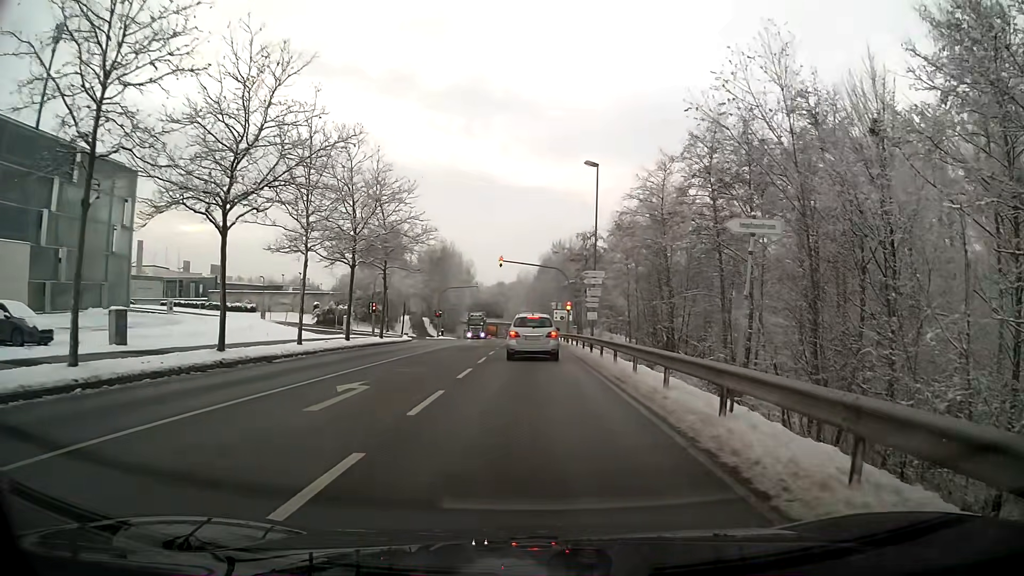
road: secondary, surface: asphalt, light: Day
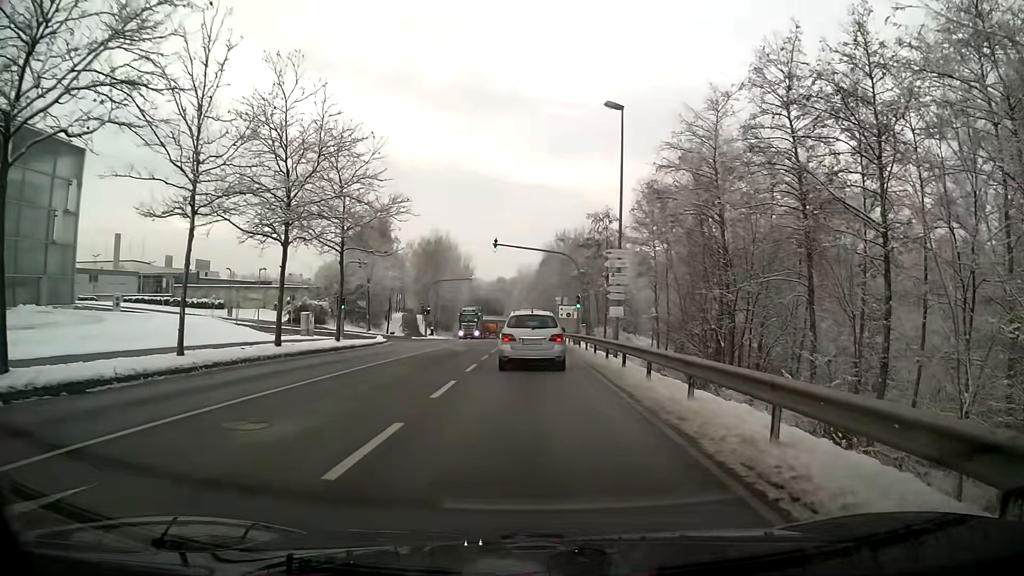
(0.0, +9.9) m; 0°
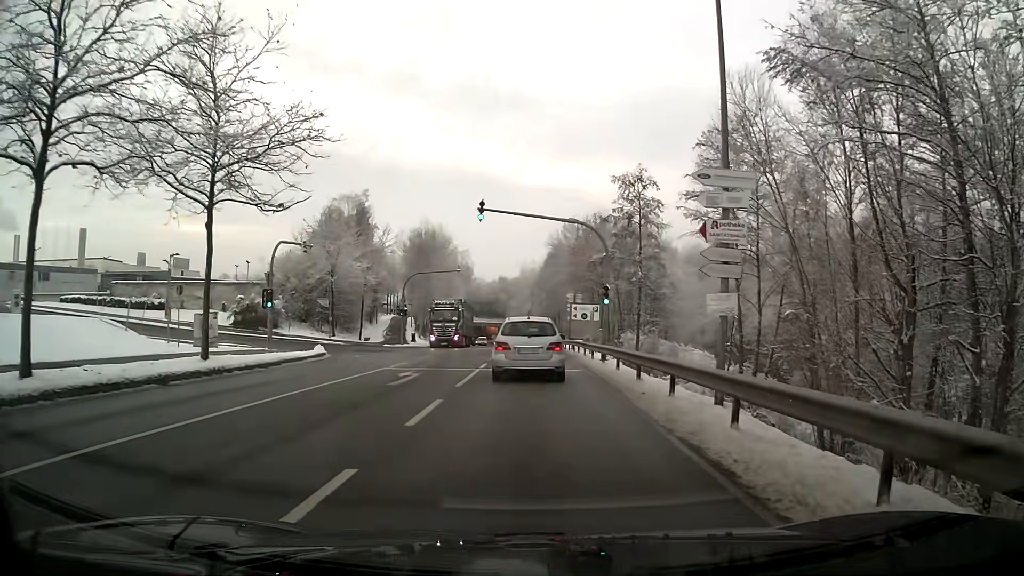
(-0.1, +14.7) m; -1°
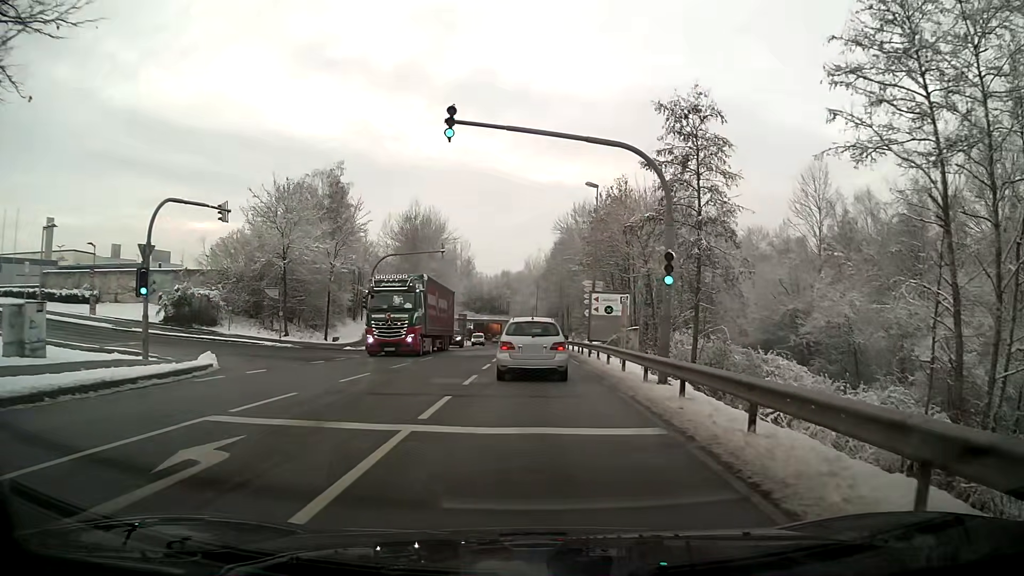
(0.0, +12.8) m; 0°
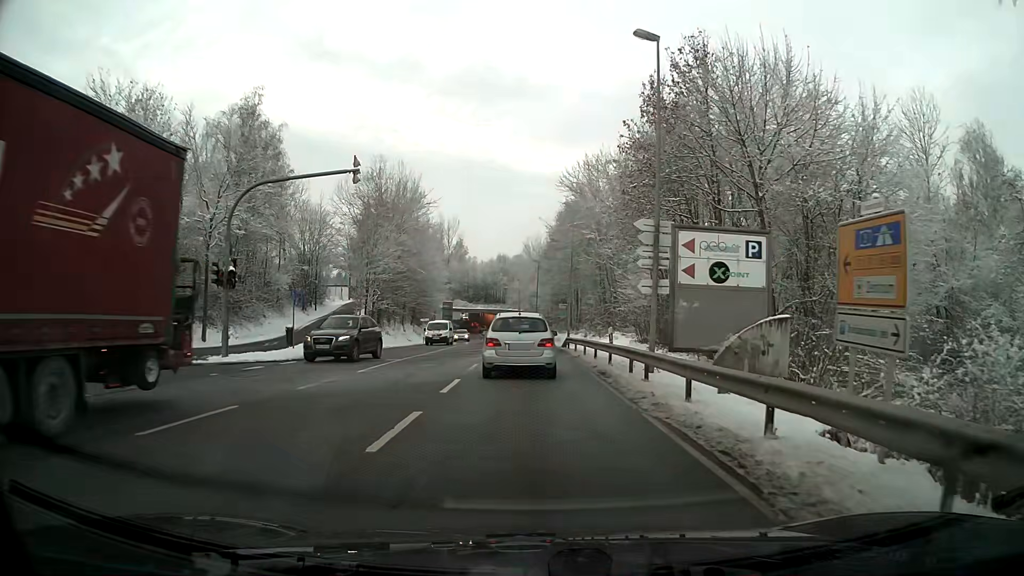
(+0.1, +21.0) m; 0°
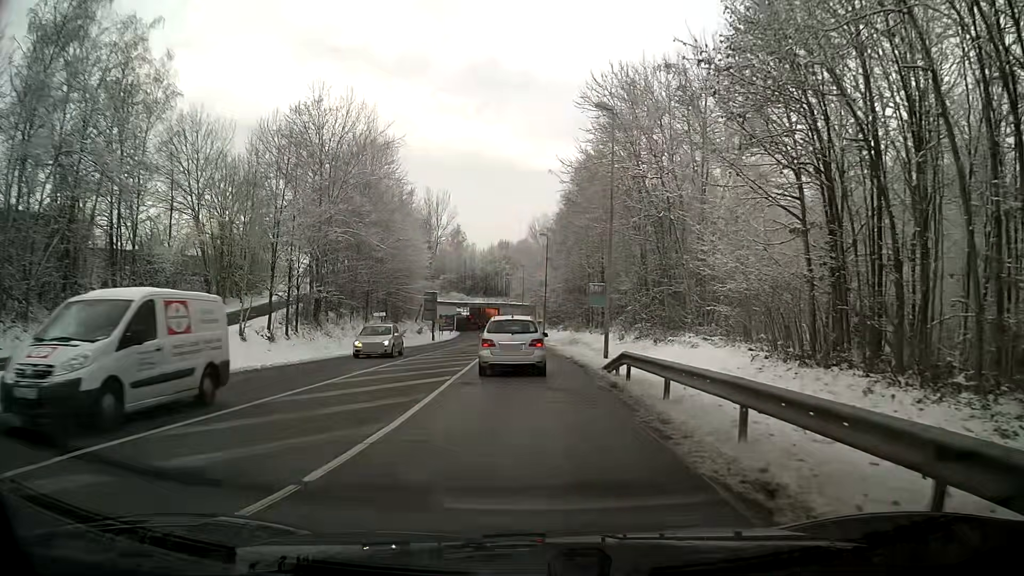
(-0.1, +22.2) m; -1°
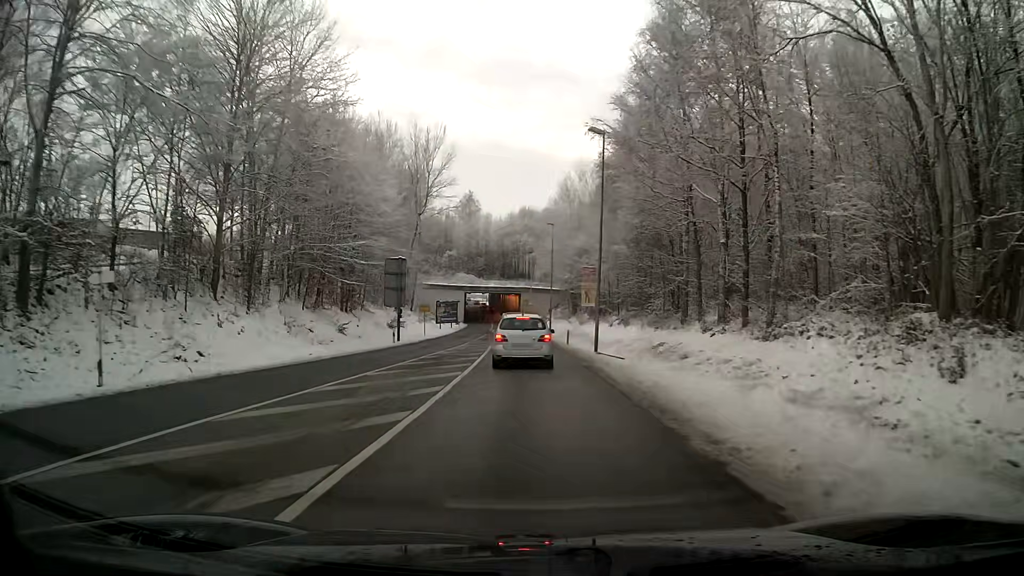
(-0.6, +32.6) m; -2°
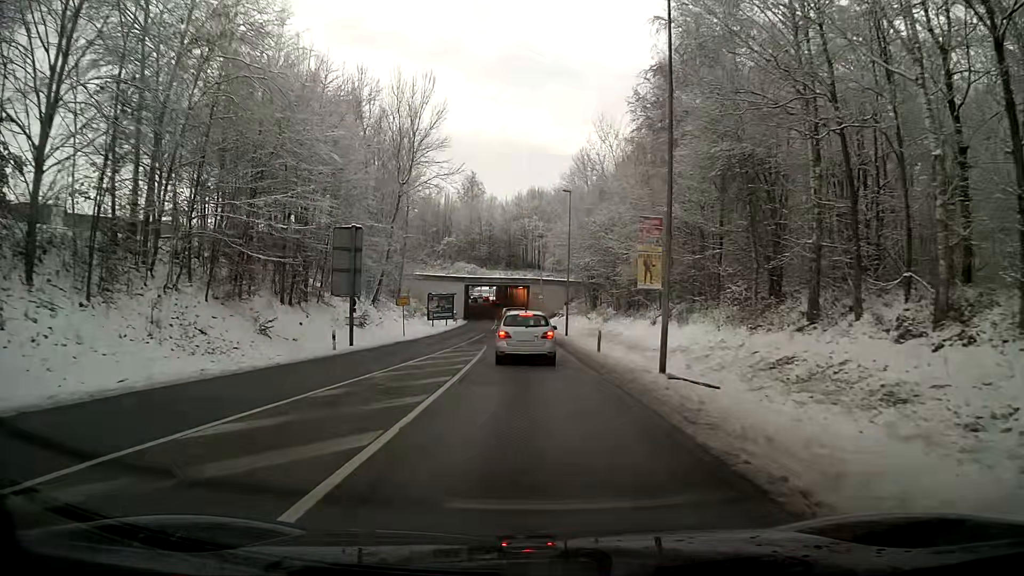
(-0.1, +14.2) m; -1°
